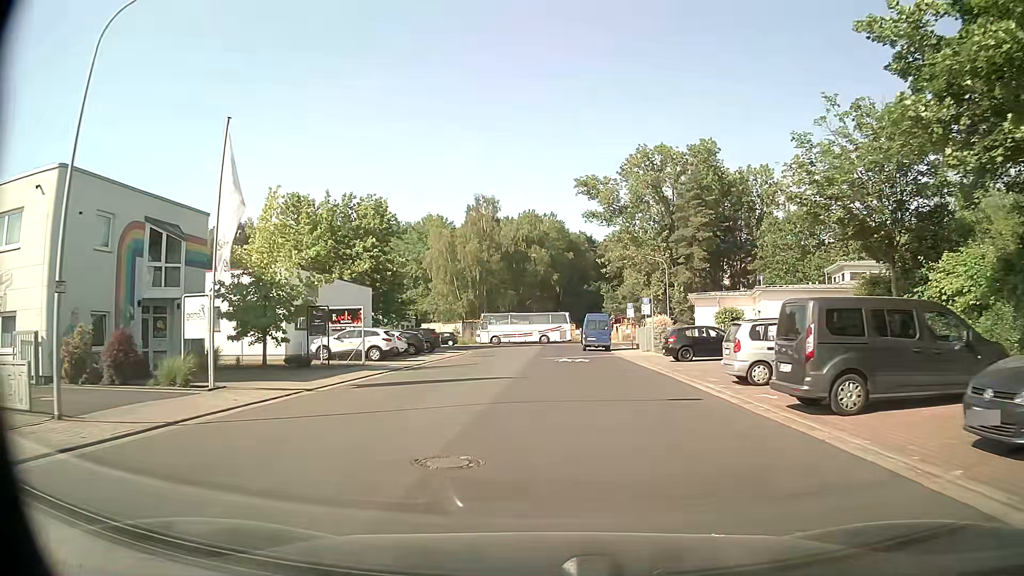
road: unclassified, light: Day
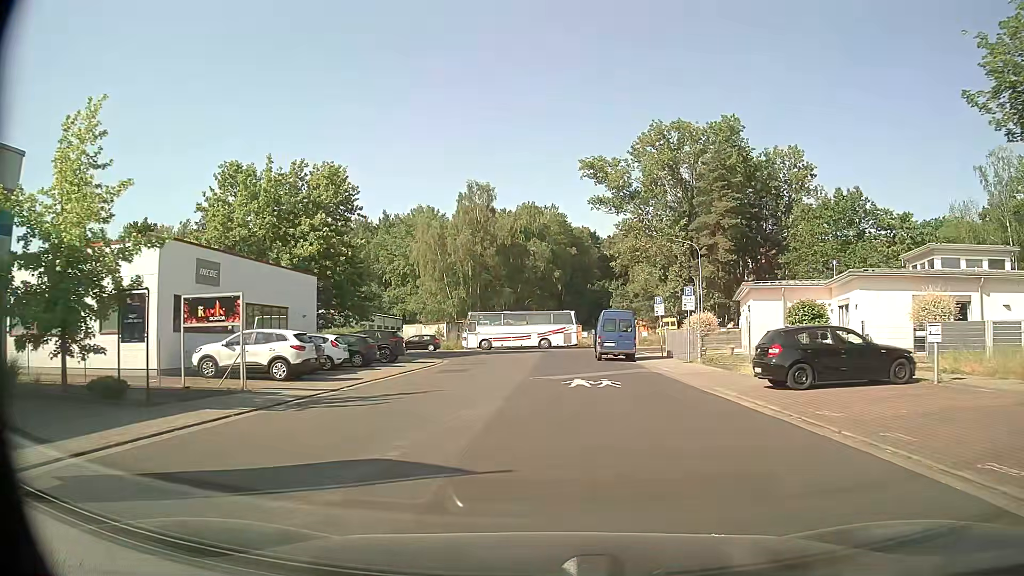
(0.0, +12.3) m; 0°
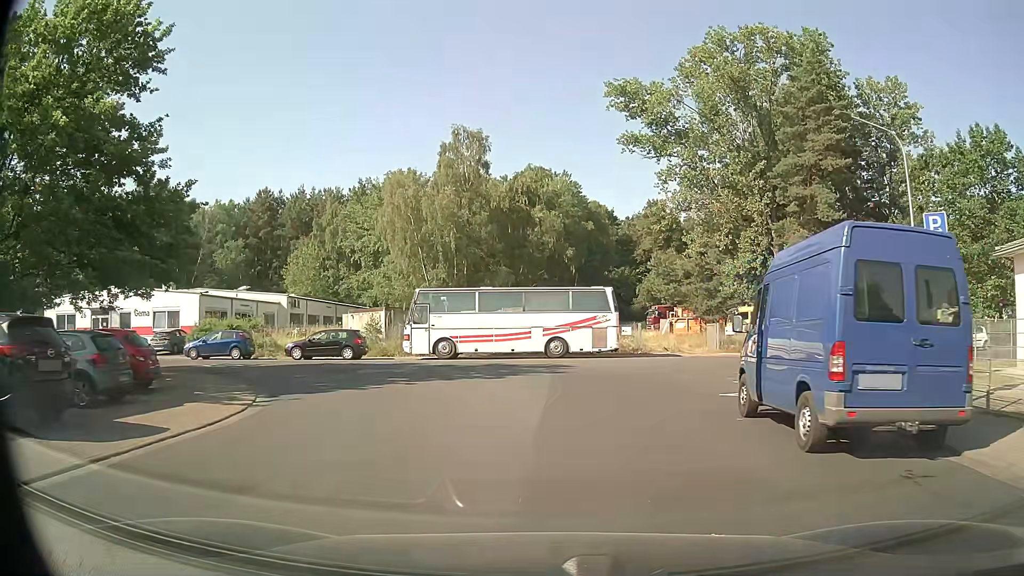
(-0.2, +26.5) m; 0°
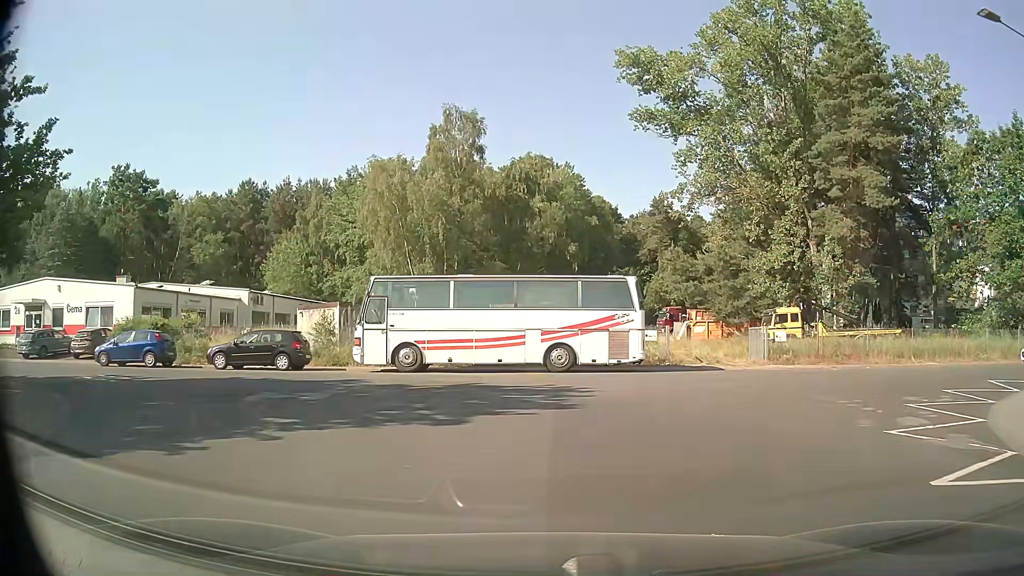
(0.0, +8.0) m; 0°
(-1, +10) (-9, +16) (-18, +20) (-28, +21) (-38, +21) (-48, +21) (-58, +21) (-68, +21) (-78, +21) (-88, +21) m
